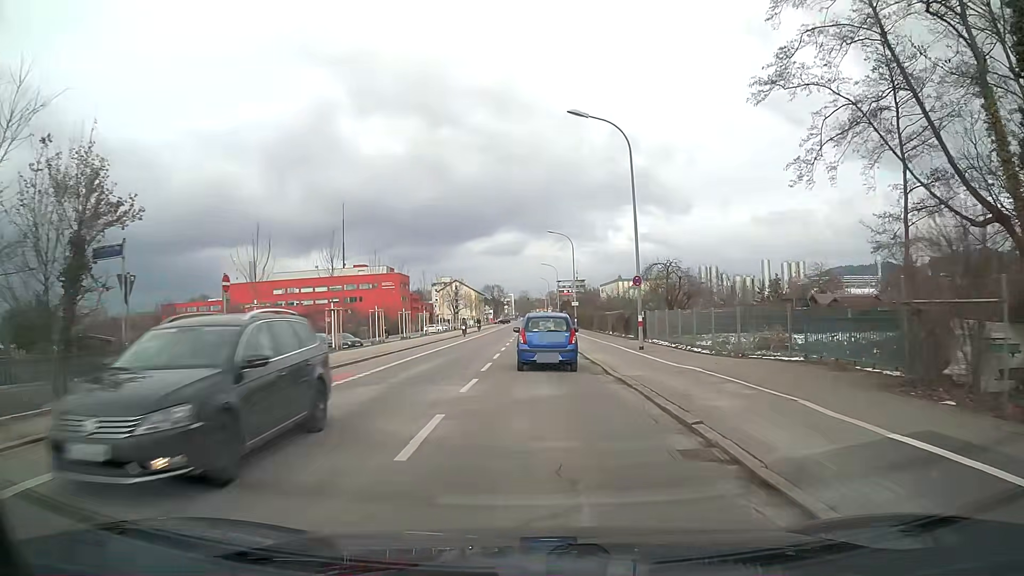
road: secondary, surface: asphalt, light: Day
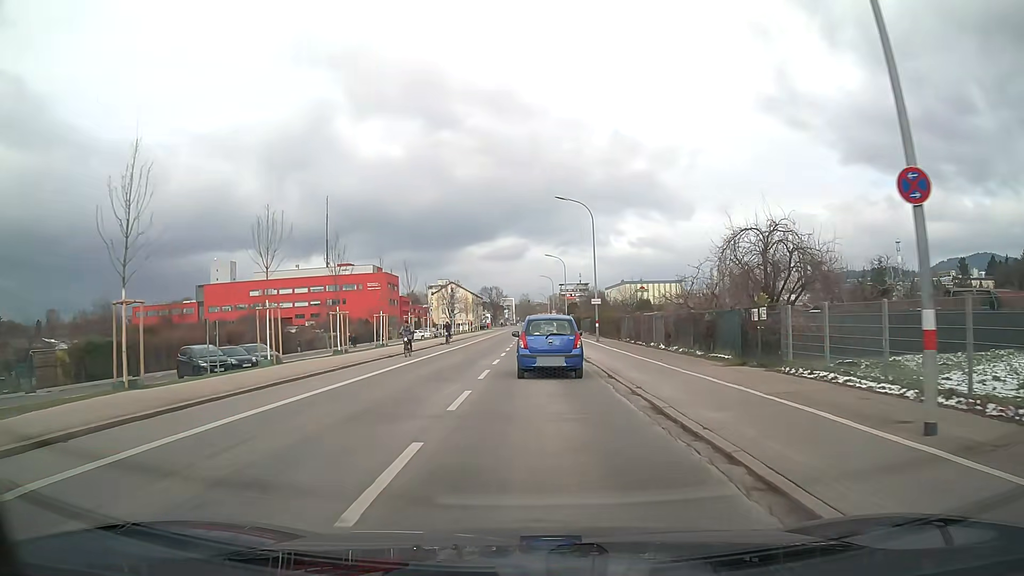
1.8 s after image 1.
(0.0, +19.0) m; 0°
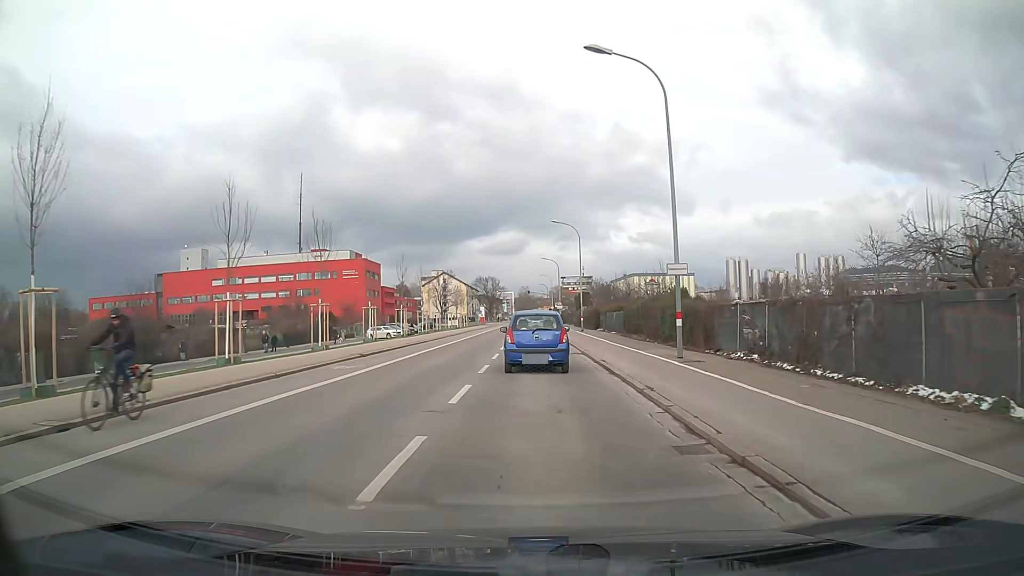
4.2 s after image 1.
(0.0, +23.7) m; 0°
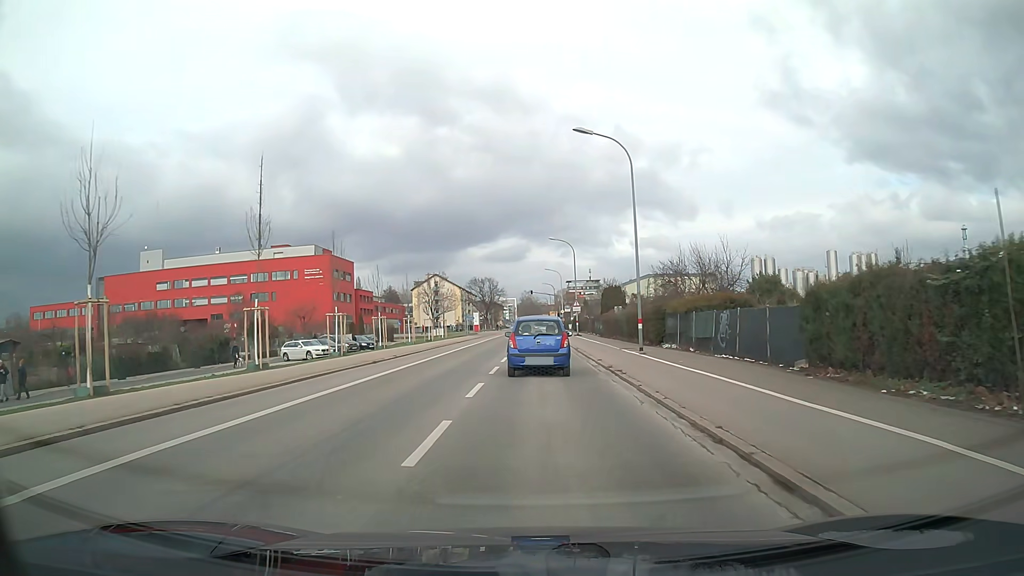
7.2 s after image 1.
(0.0, +28.5) m; 0°
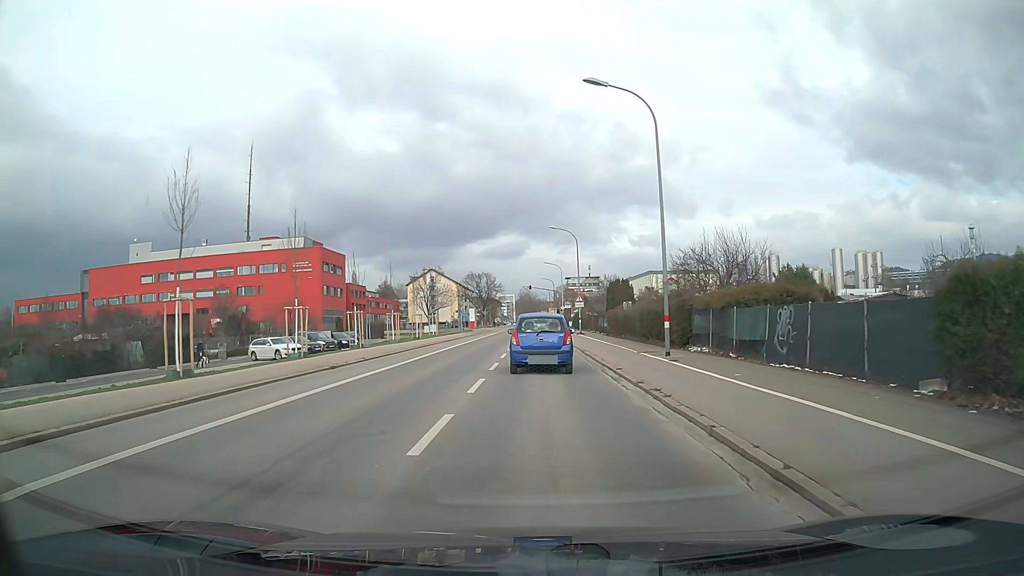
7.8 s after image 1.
(0.0, +5.7) m; 0°
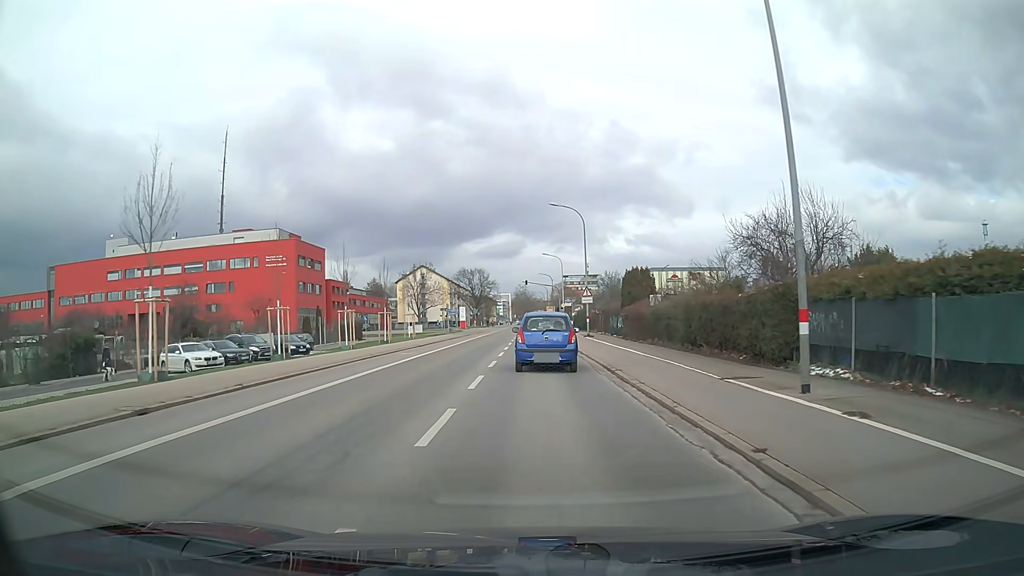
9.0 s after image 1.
(0.0, +11.4) m; 0°
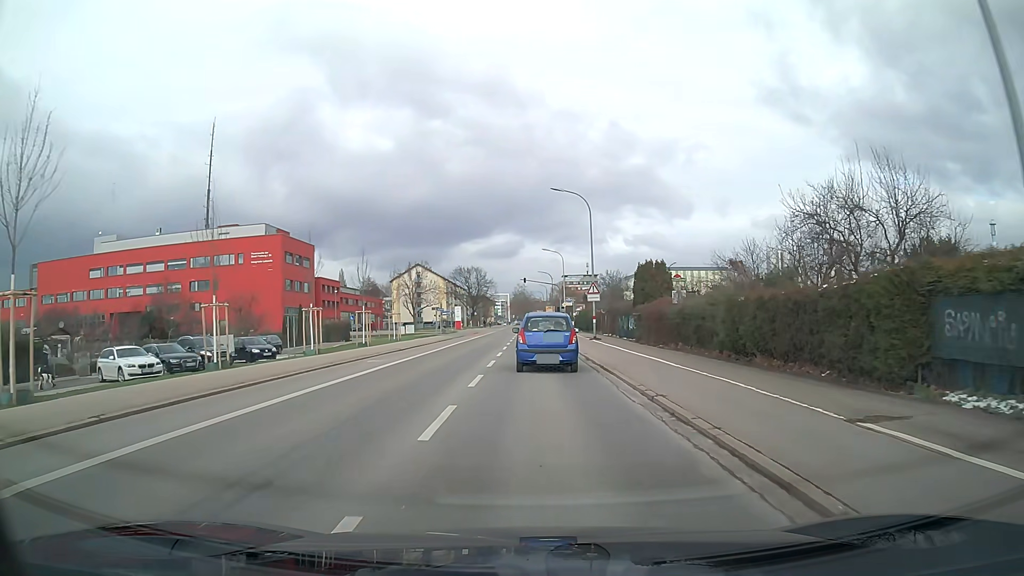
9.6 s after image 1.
(0.0, +5.7) m; 0°
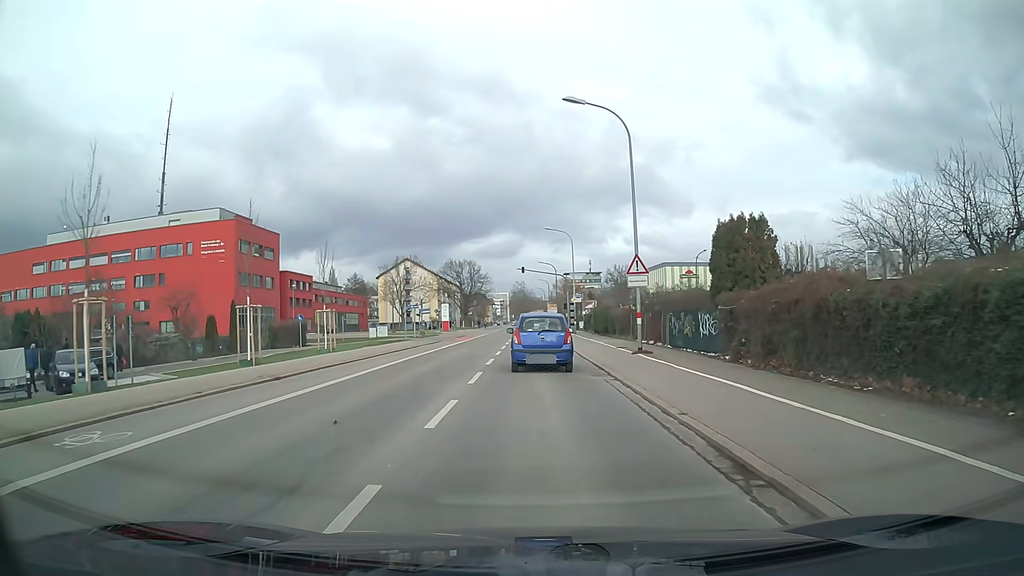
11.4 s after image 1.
(0.0, +17.2) m; 0°
